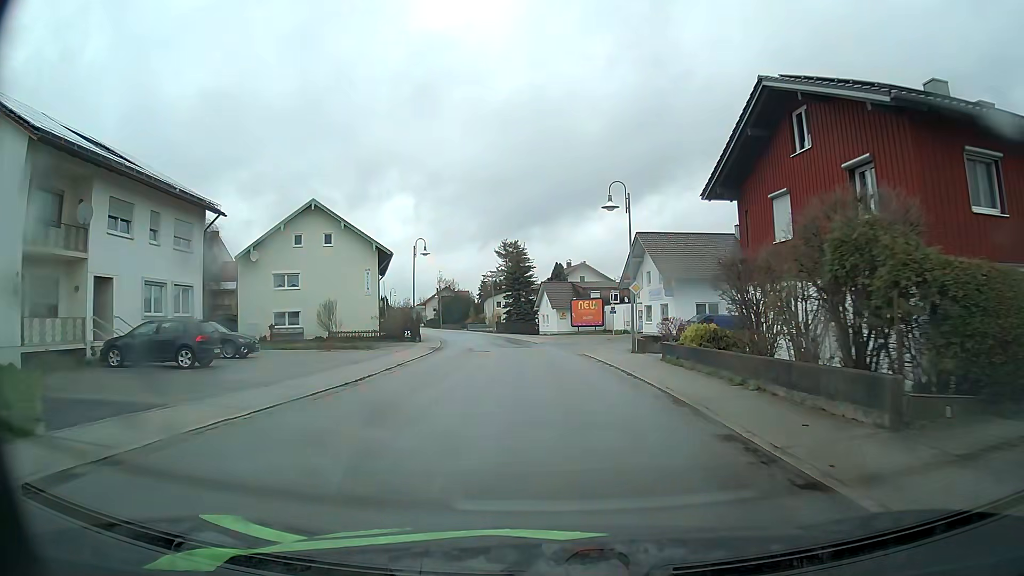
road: secondary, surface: asphalt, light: Day
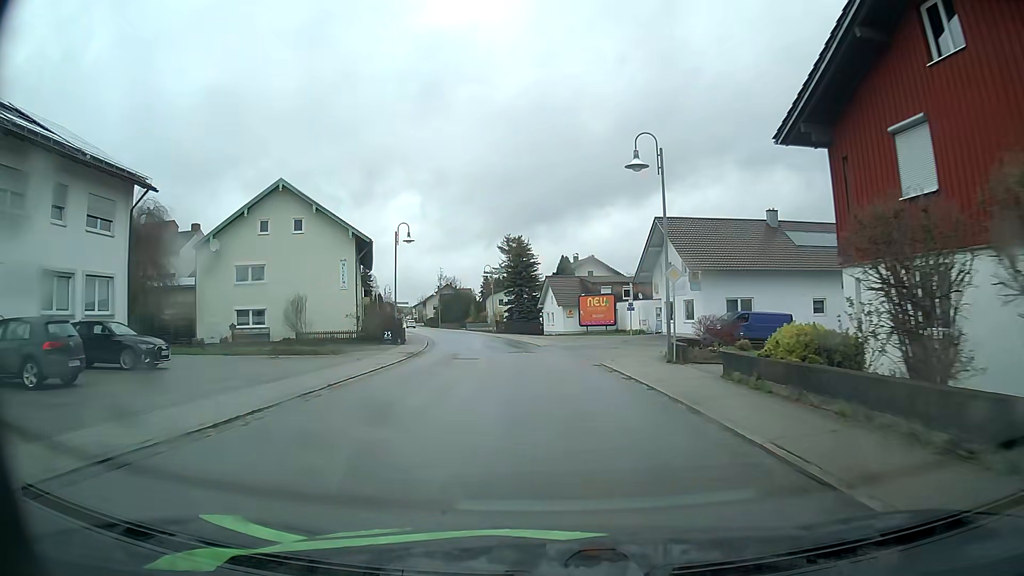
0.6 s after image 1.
(0.0, +7.2) m; -1°
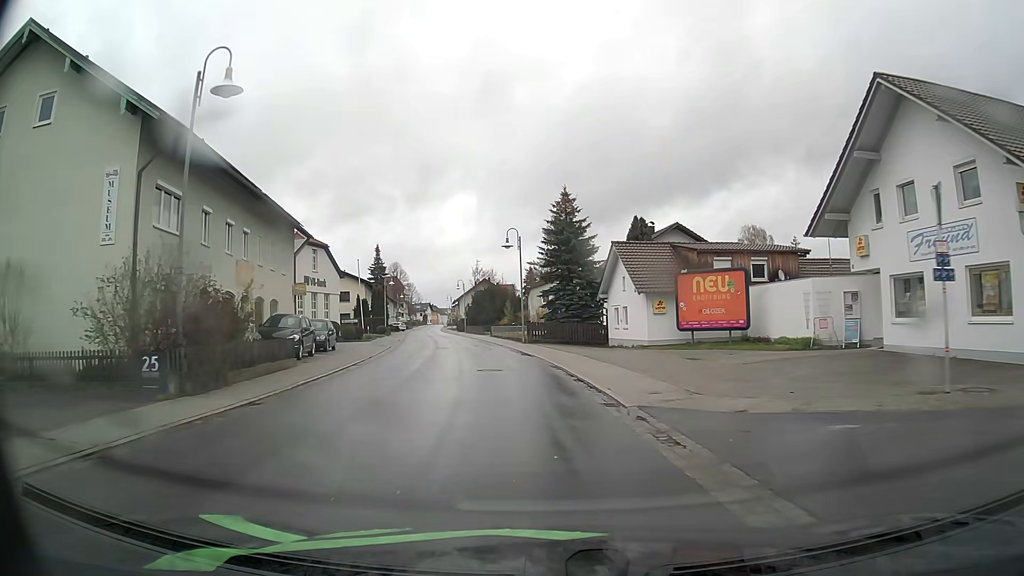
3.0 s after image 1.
(-0.6, +28.3) m; -4°
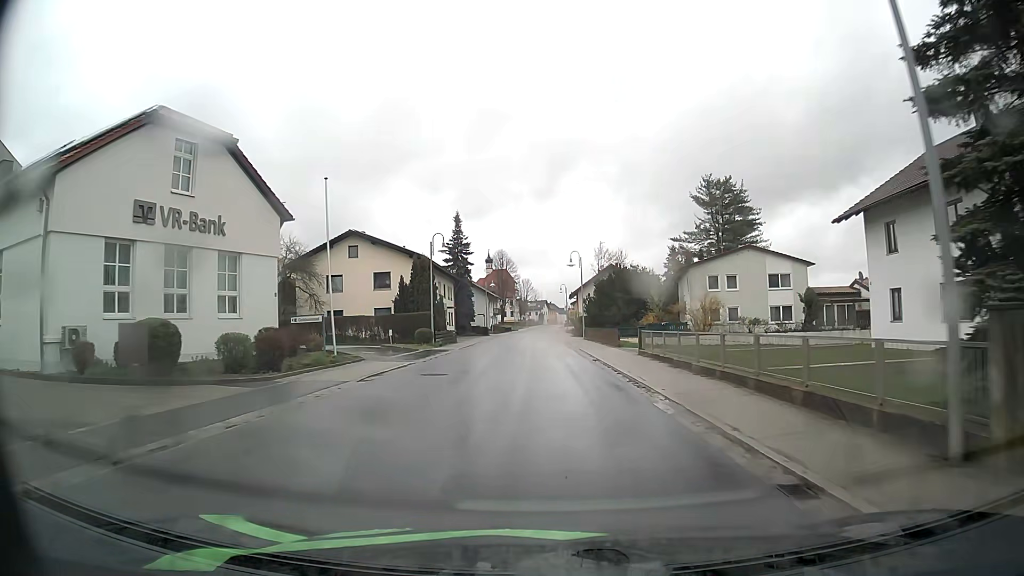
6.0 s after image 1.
(-3.9, +35.7) m; -10°
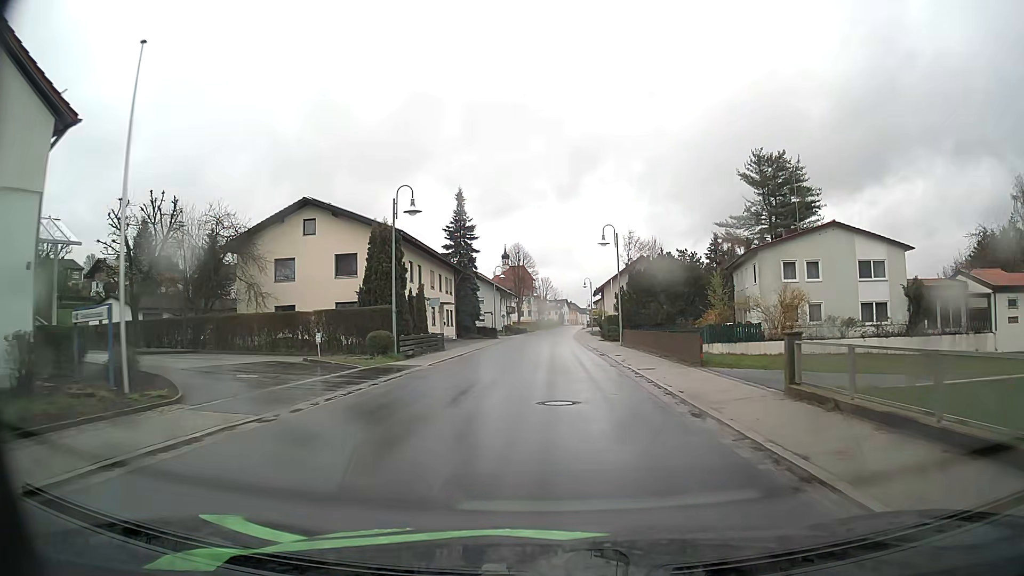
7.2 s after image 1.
(-0.3, +14.8) m; -1°
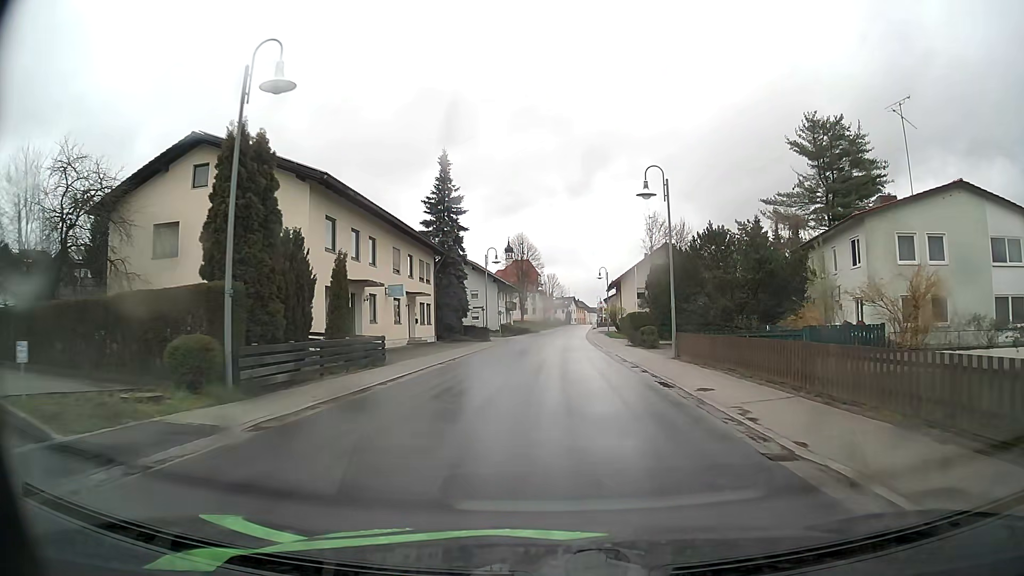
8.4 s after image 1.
(-0.2, +14.9) m; -1°
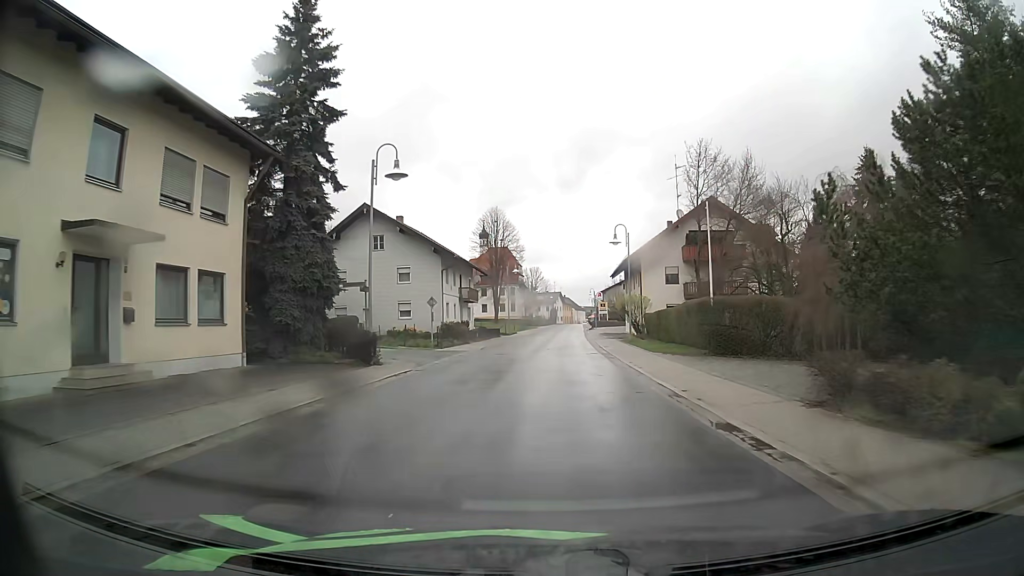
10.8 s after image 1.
(+0.4, +30.0) m; +2°
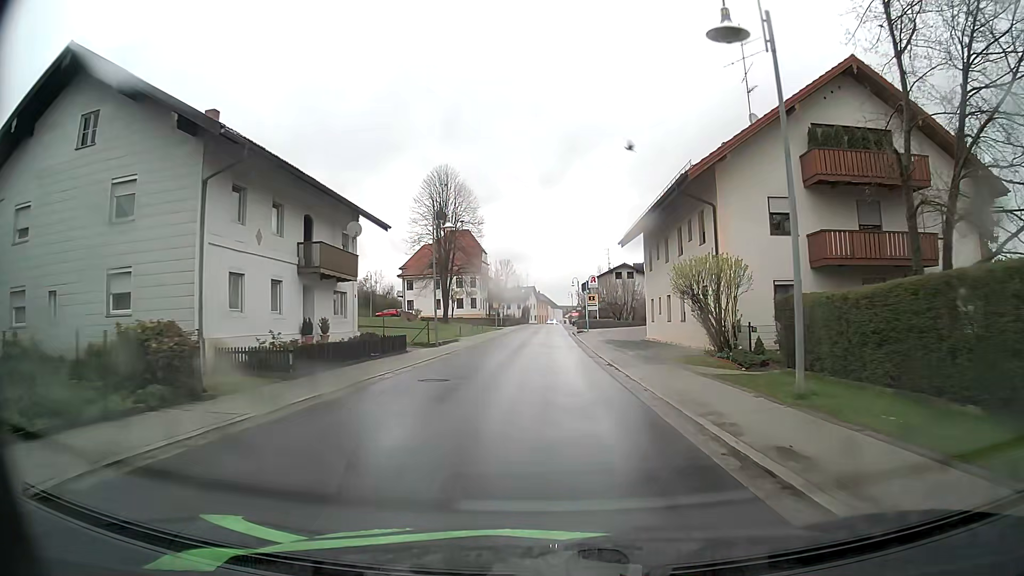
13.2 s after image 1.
(+0.5, +29.9) m; +2°
(0, +10) (0, +20) (0, +30) (0, +40) (0, +50) (0, +60) (0, +70) (0, +80) (0, +90) (0, +100) m
